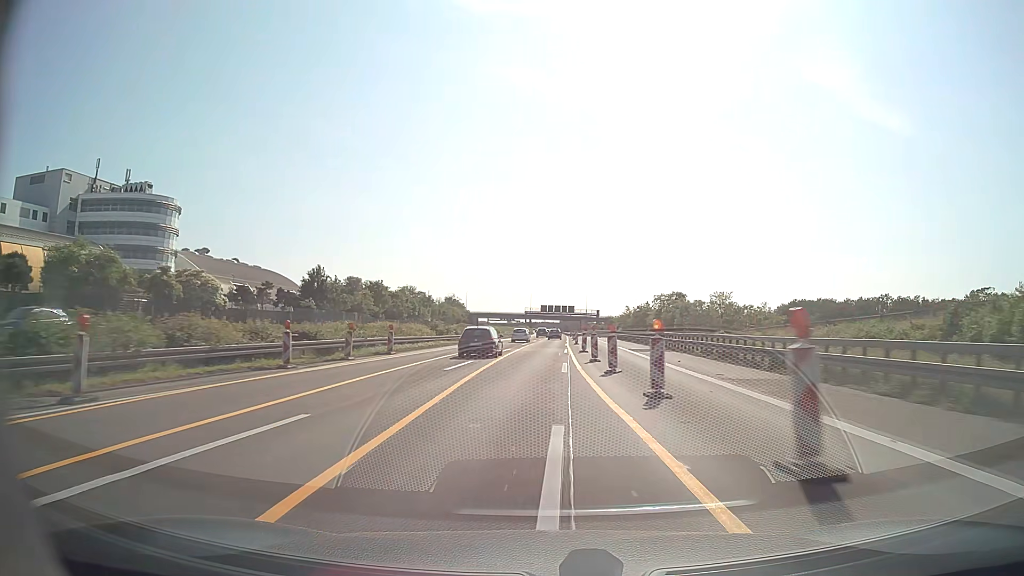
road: motorway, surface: asphalt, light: Day
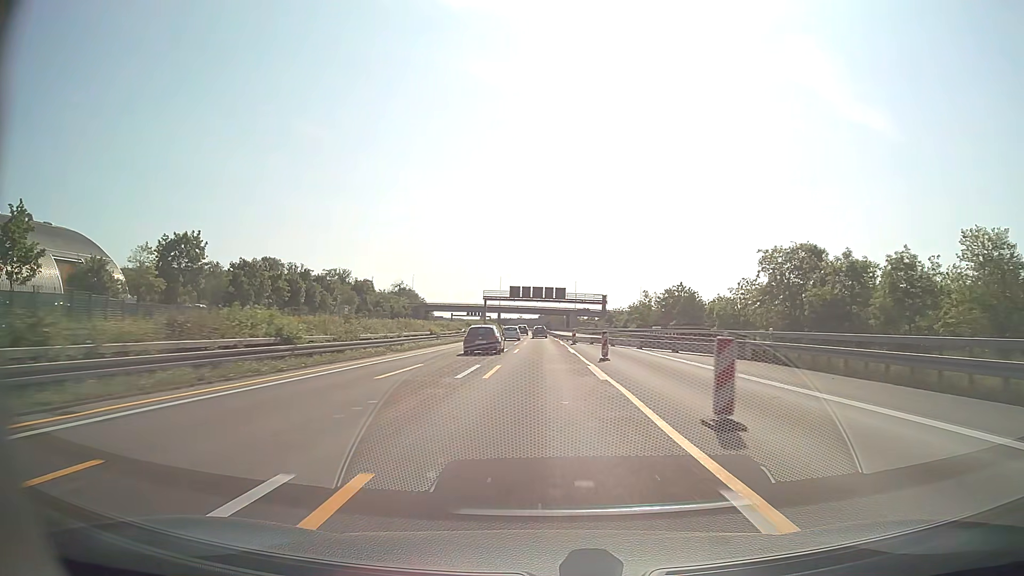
(+1.2, +75.8) m; +2°
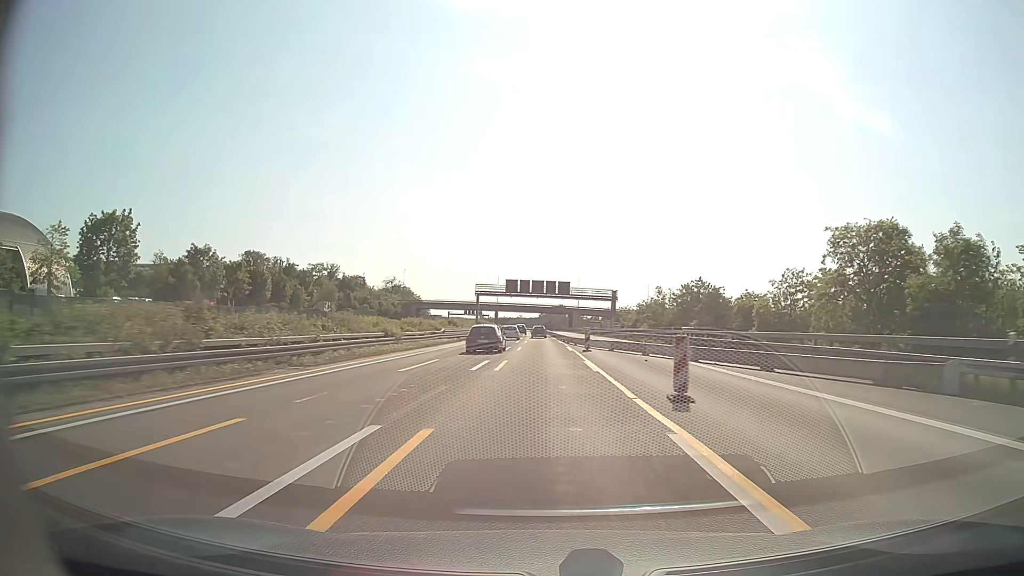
(0.0, +14.9) m; 0°
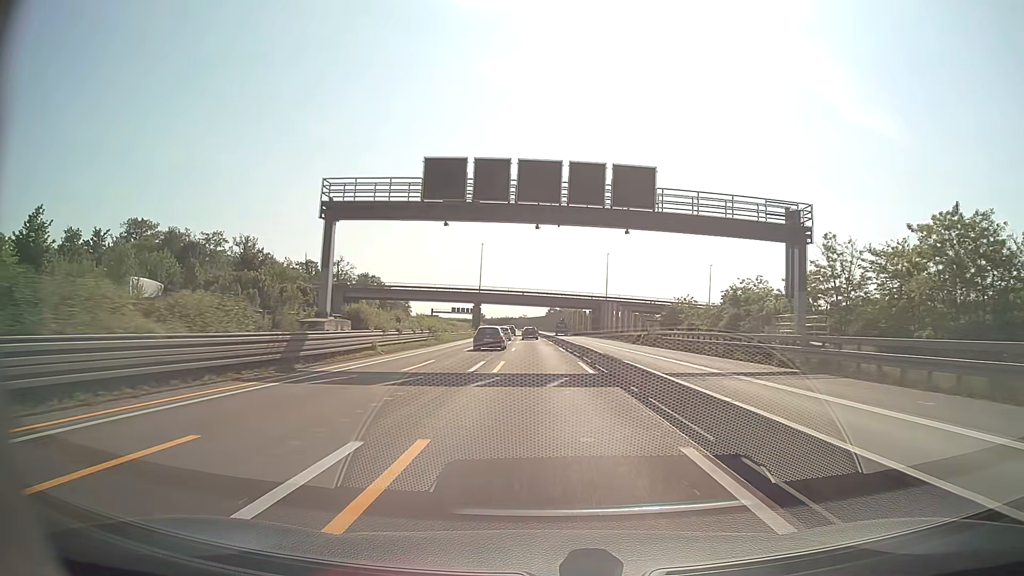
(-0.1, +72.7) m; 0°
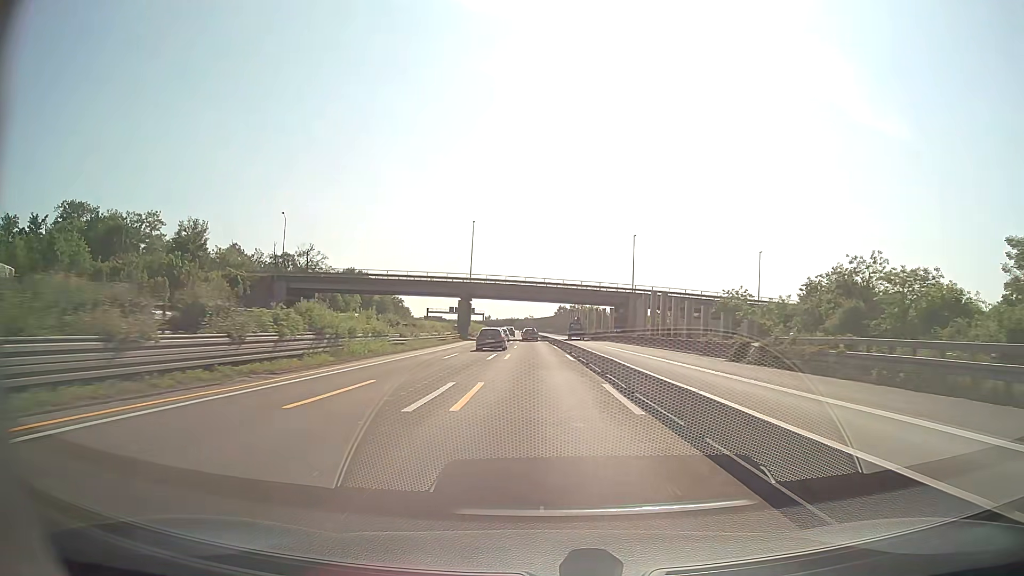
(-0.2, +28.7) m; -1°
(0, +10) (0, +20) (0, +30) (0, +40) (-1, +50) (-1, +60) (-1, +70) (-2, +80) (-2, +90) (-2, +100) m
